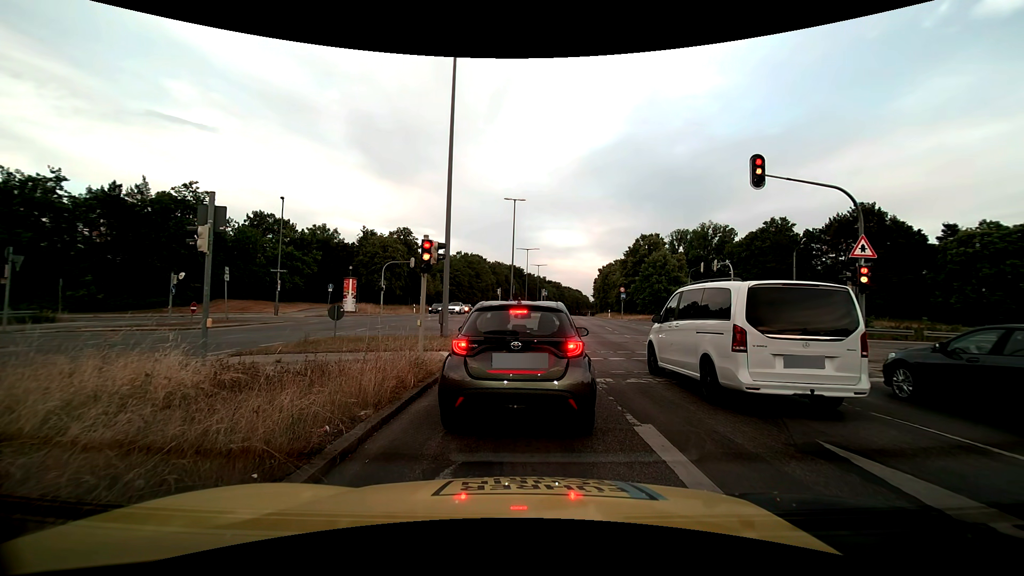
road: trunk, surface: asphalt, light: Day
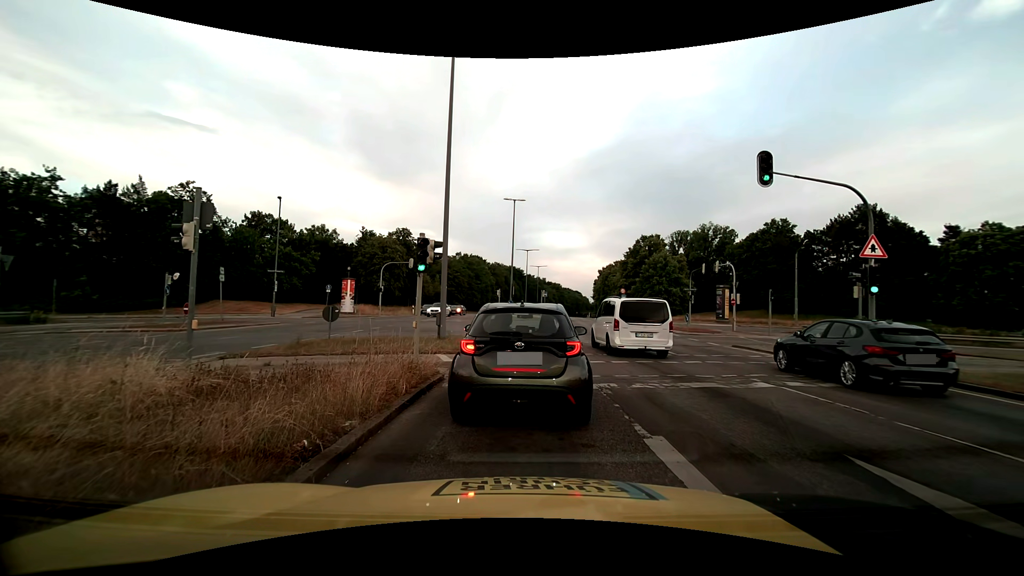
(0.0, +0.5) m; 0°
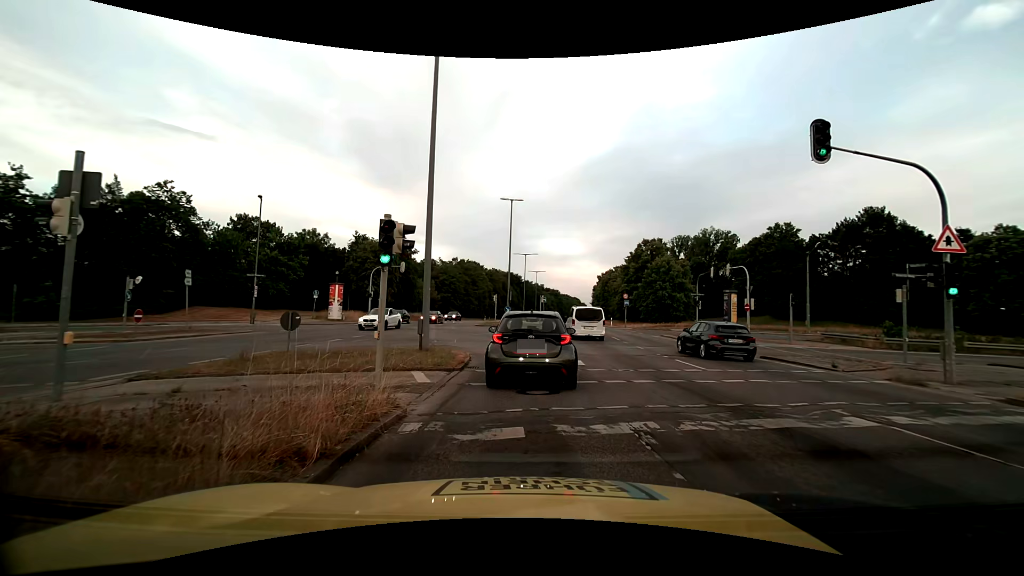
(0.0, +3.1) m; 0°
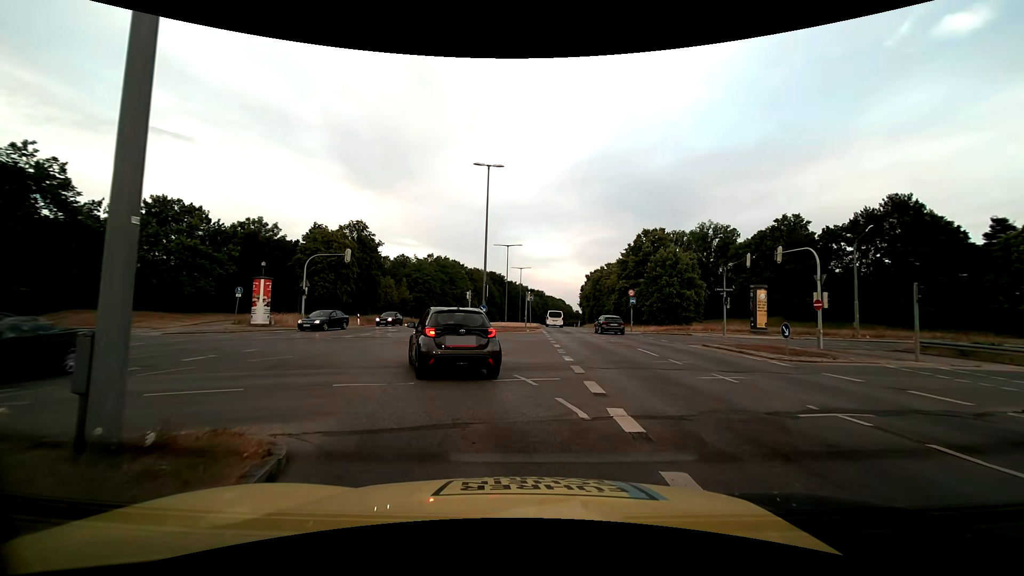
(+0.3, +11.7) m; +2°
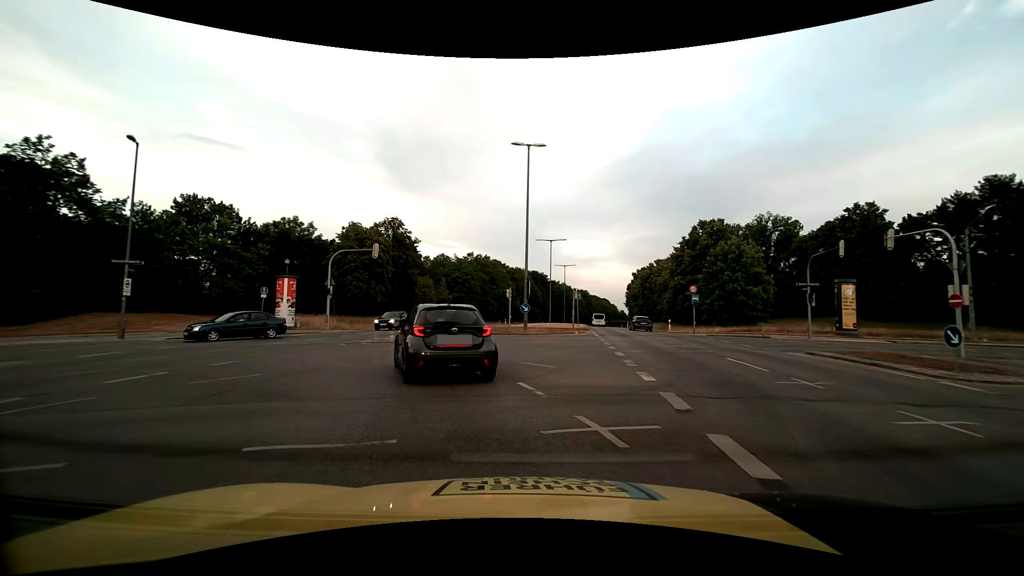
(-0.1, +4.5) m; -4°
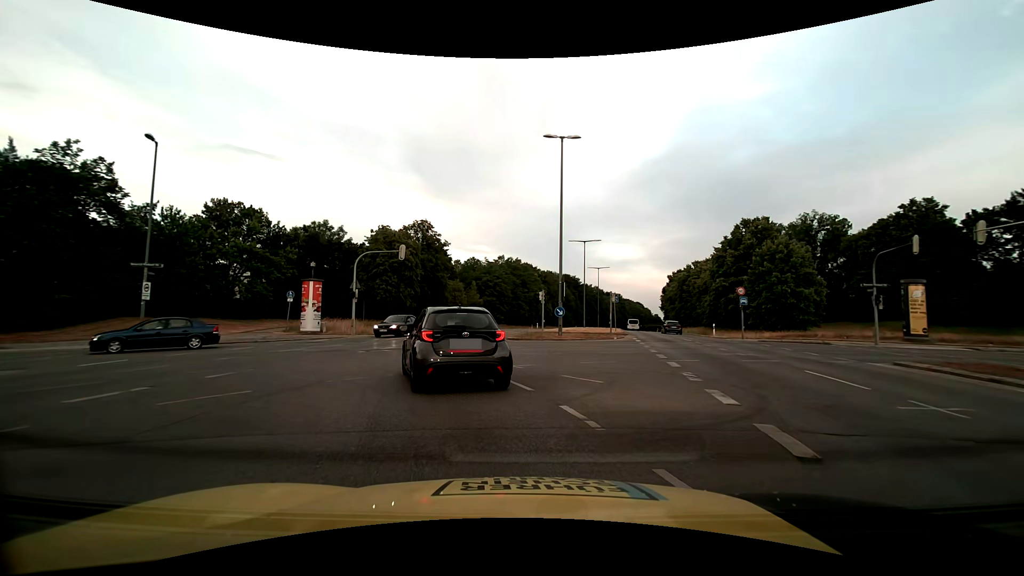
(-0.1, +2.0) m; -3°
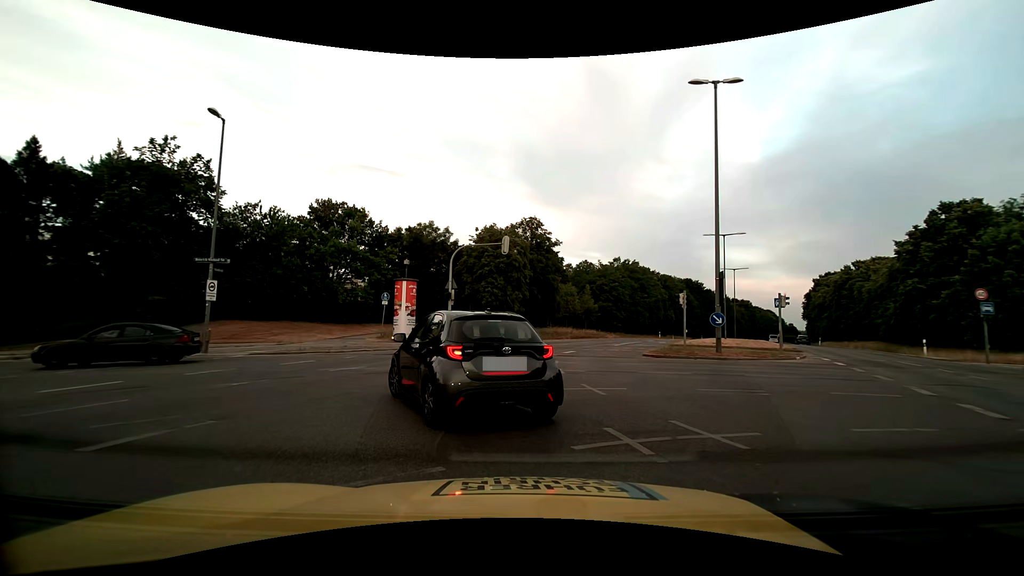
(-0.8, +6.8) m; -14°
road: secondary
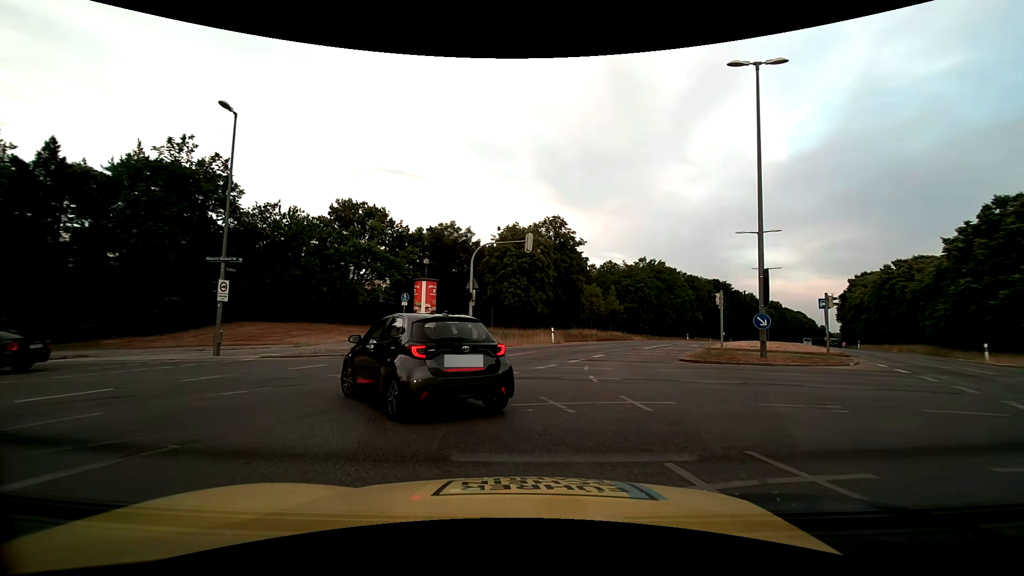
(0.0, +1.4) m; -2°
(-2, +10) (-9, +16) (-19, +19) (-29, +19) (-39, +18) (-49, +16) (-58, +14) (-68, +12) (-78, +10) (-88, +7) m
